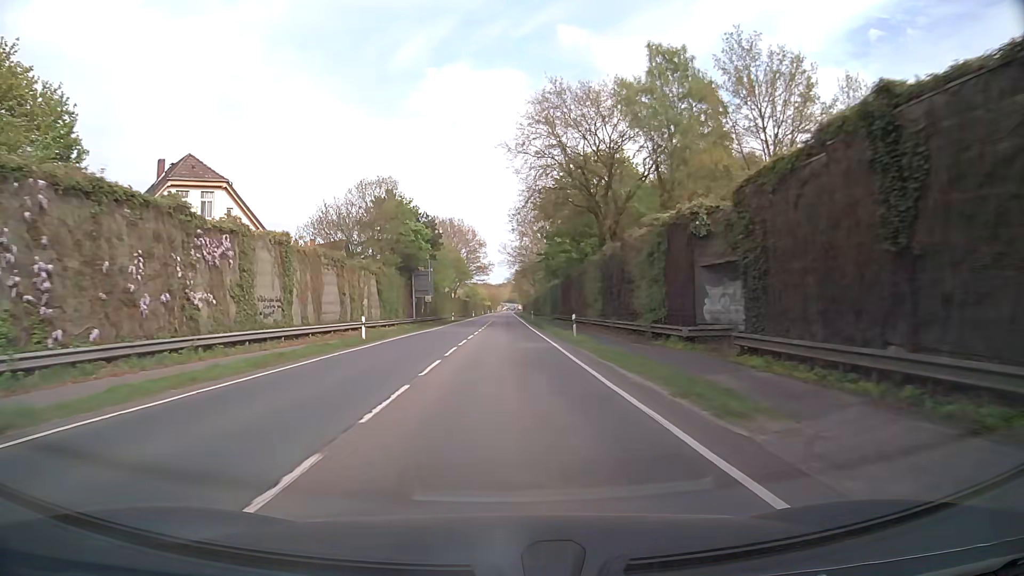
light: Day
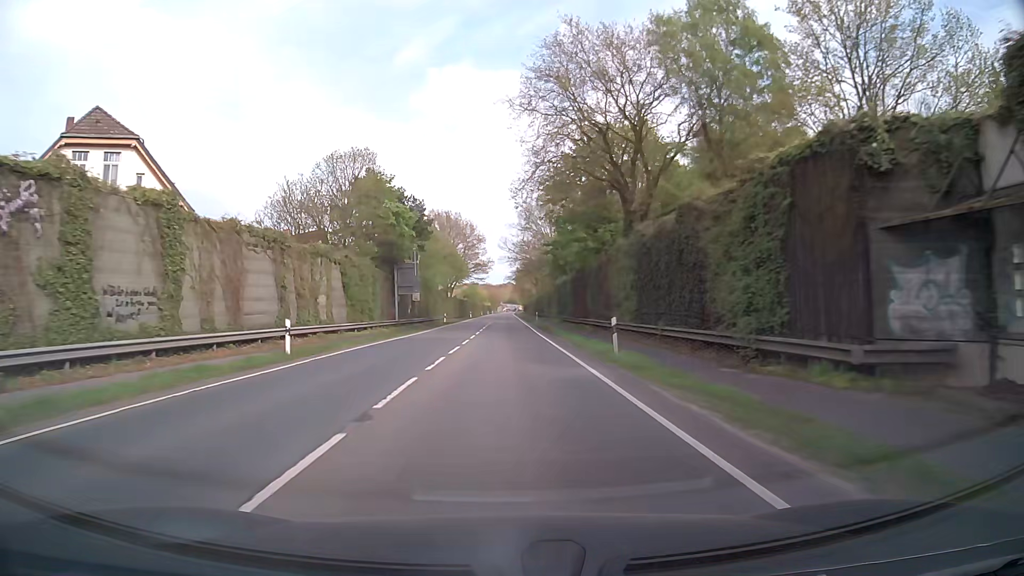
(-0.1, +11.0) m; 0°
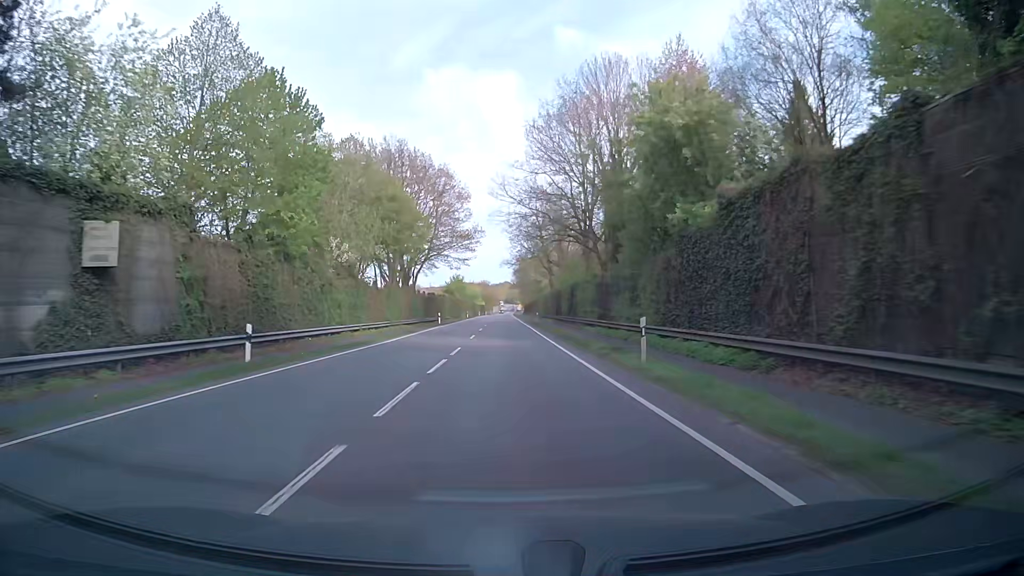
(-0.1, +54.4) m; 0°
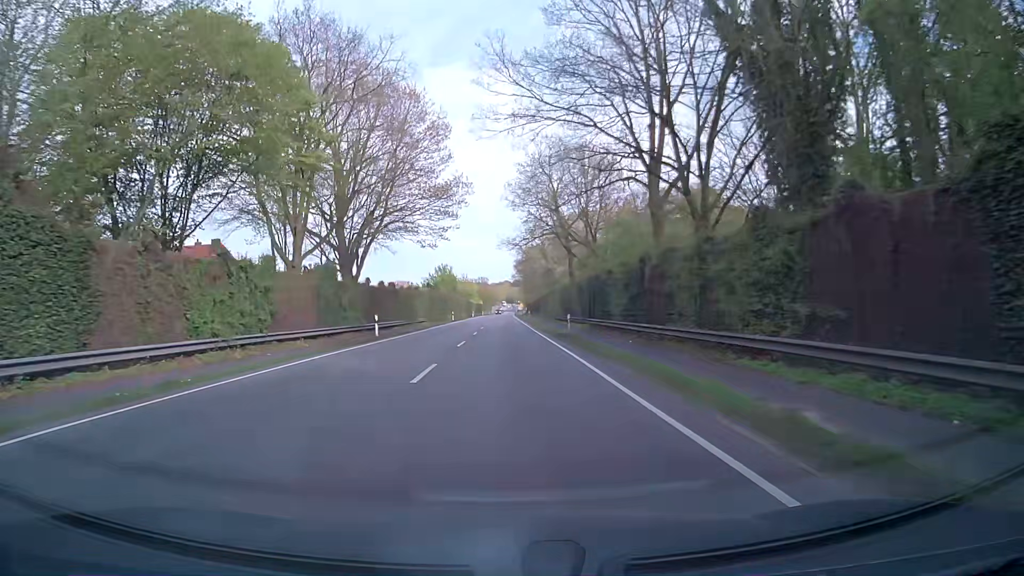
(-0.1, +32.4) m; 0°
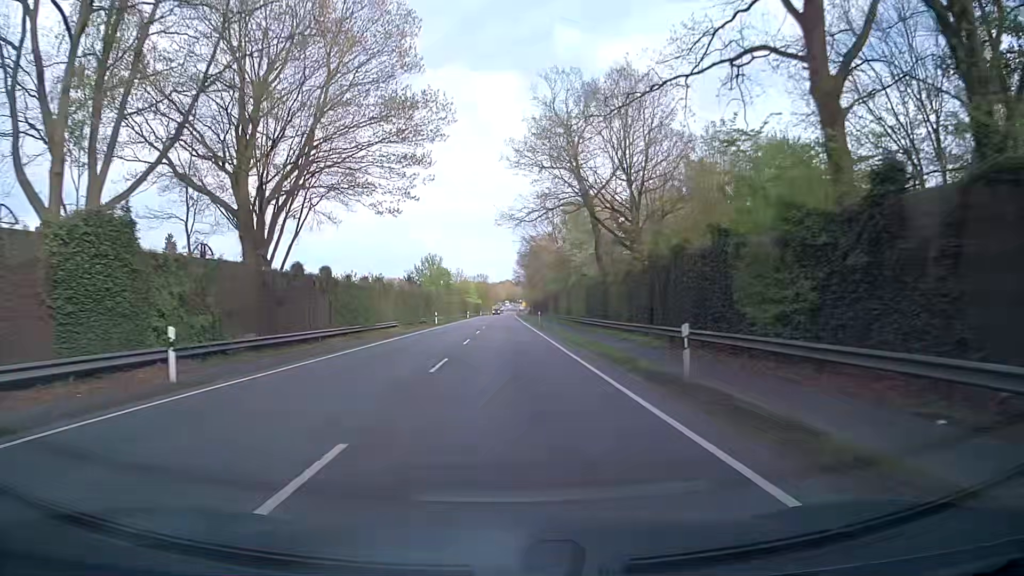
(-0.1, +21.5) m; 0°
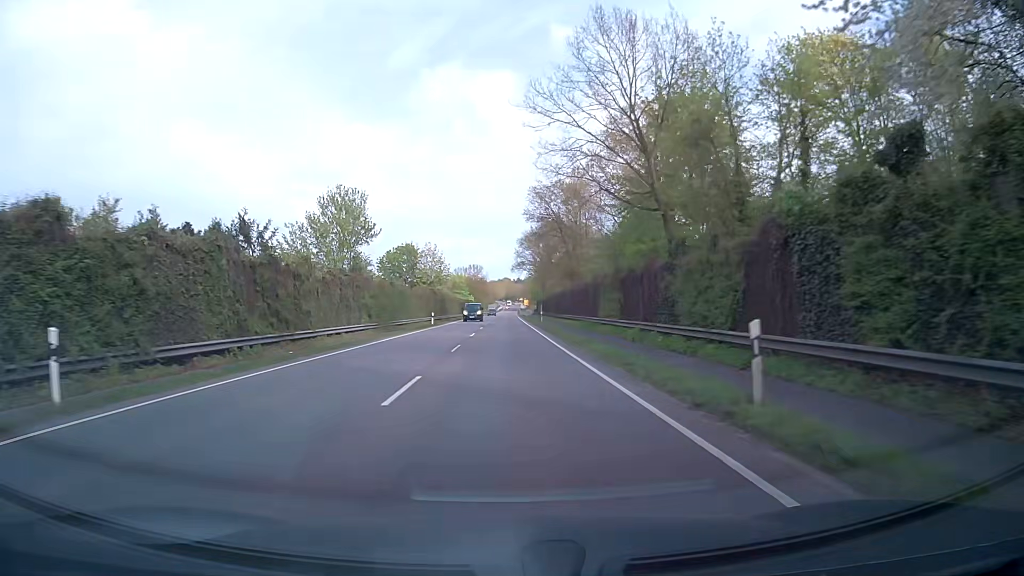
(-0.4, +53.6) m; 0°
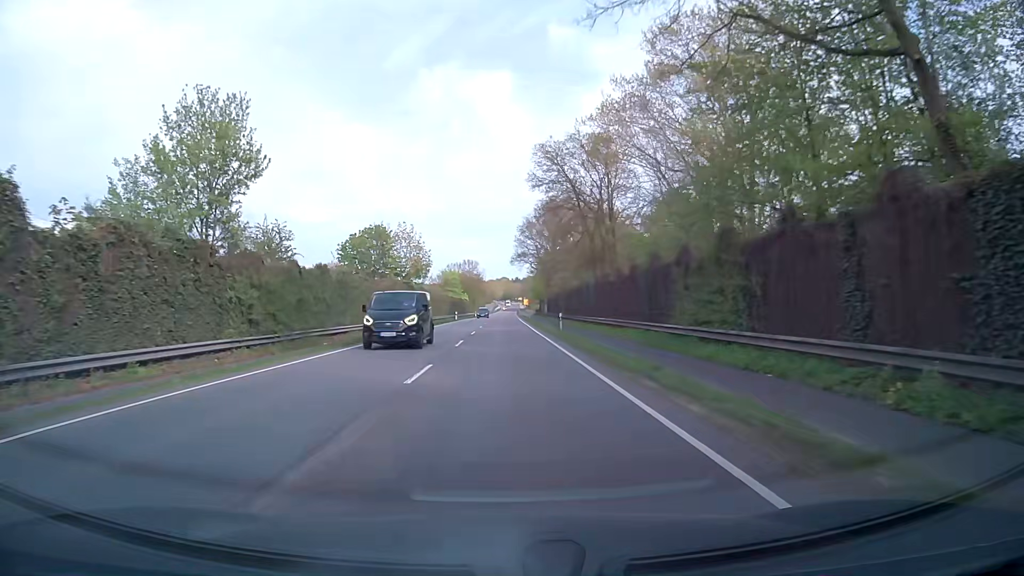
(0.0, +21.4) m; 0°
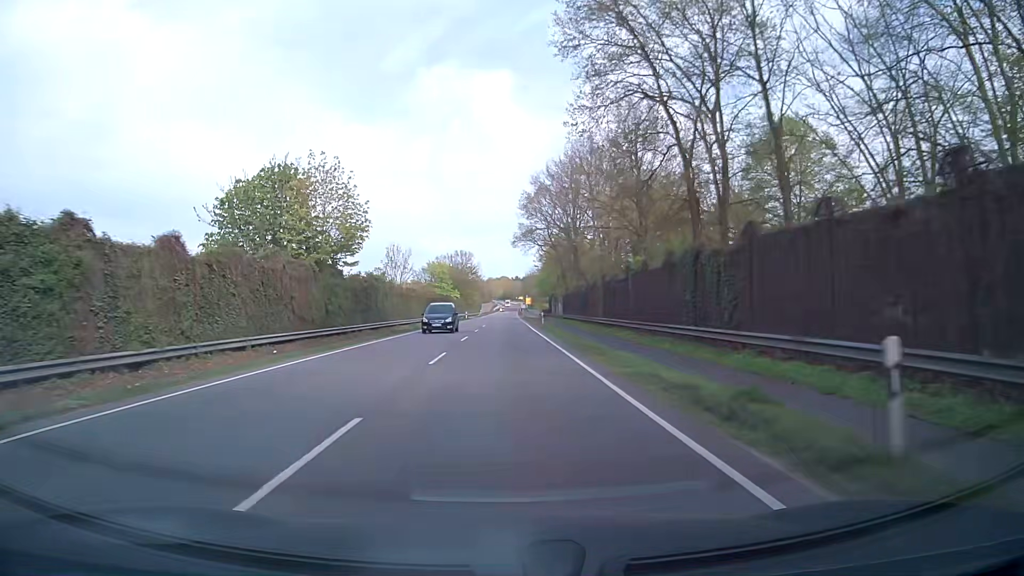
(0.0, +32.0) m; 0°
(0, +10) (0, +20) (0, +30) (0, +40) (0, +50) (0, +60) (0, +70) (0, +80) (0, +90) (0, +100) m
